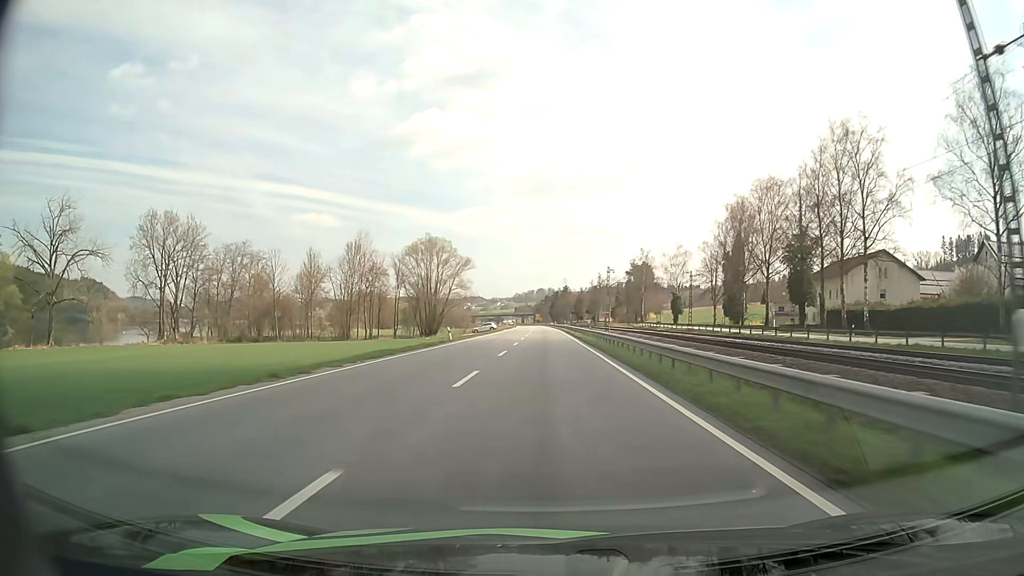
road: primary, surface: asphalt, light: Day
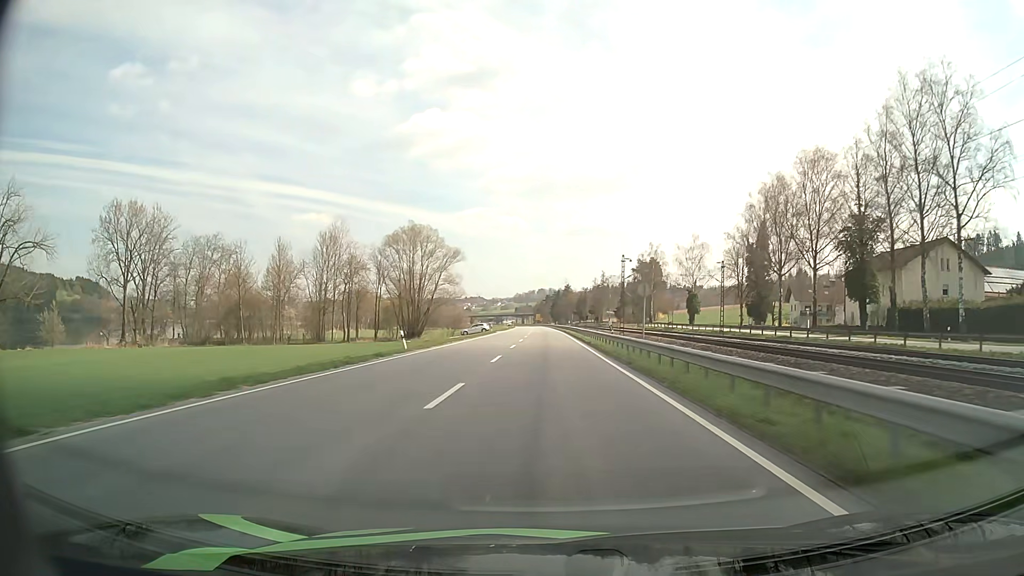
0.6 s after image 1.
(0.0, +15.6) m; 0°
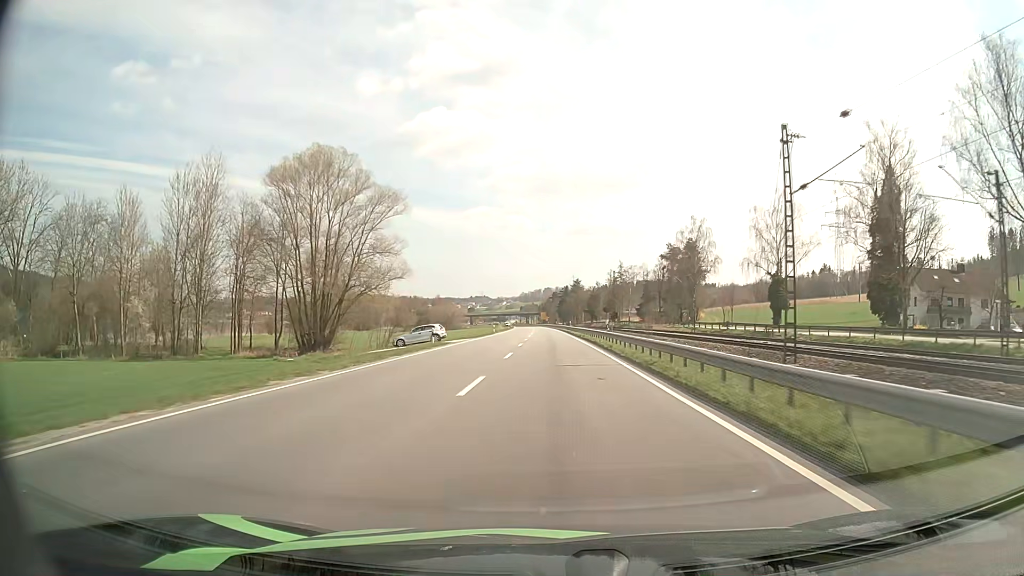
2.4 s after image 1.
(-0.2, +46.5) m; -1°
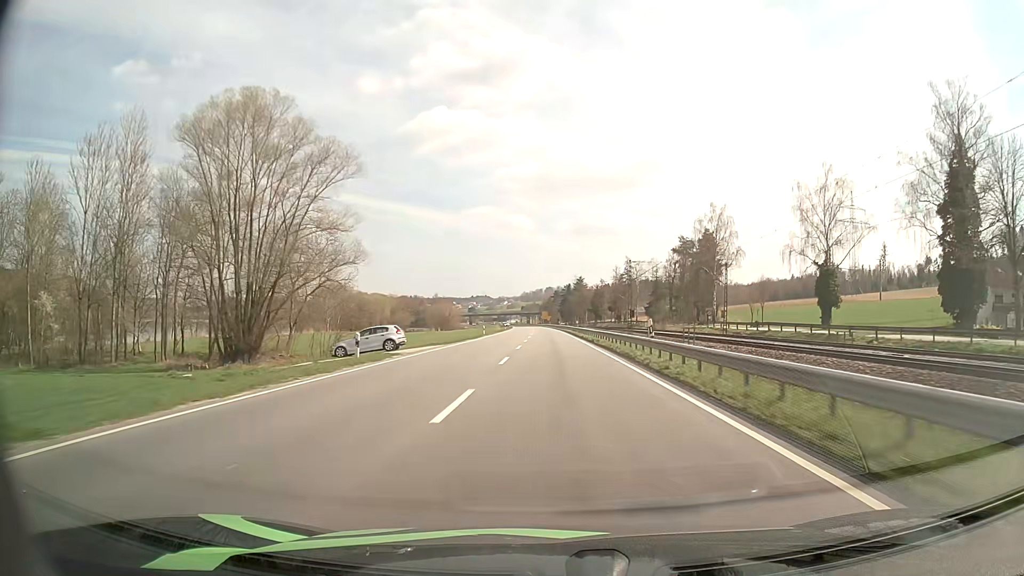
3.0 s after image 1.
(0.0, +15.4) m; 0°
(0, +10) (0, +20) (0, +30) (0, +40) (0, +50) (0, +60) (0, +70) (0, +80) (0, +90) (0, +100) m
